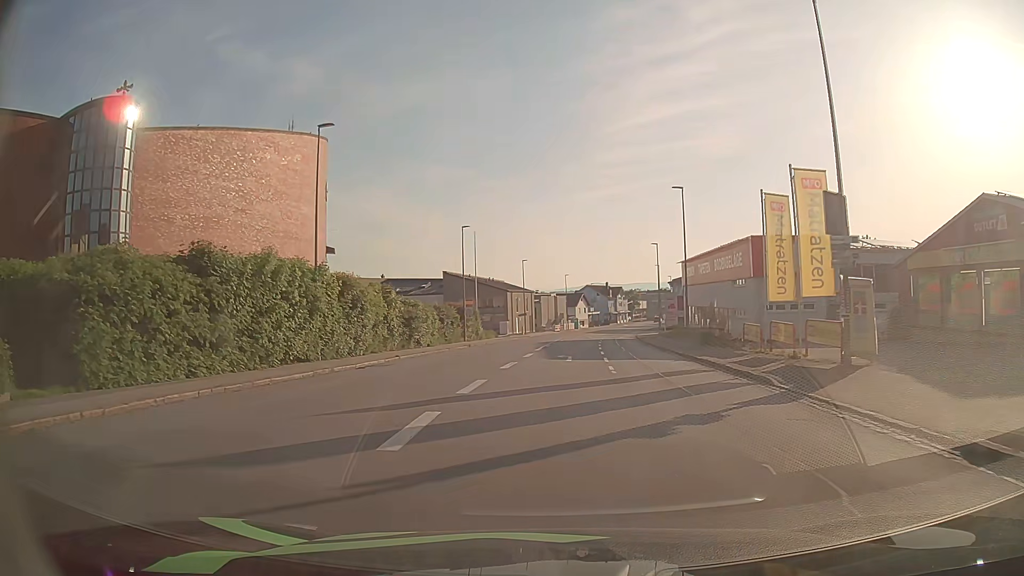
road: tertiary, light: Day
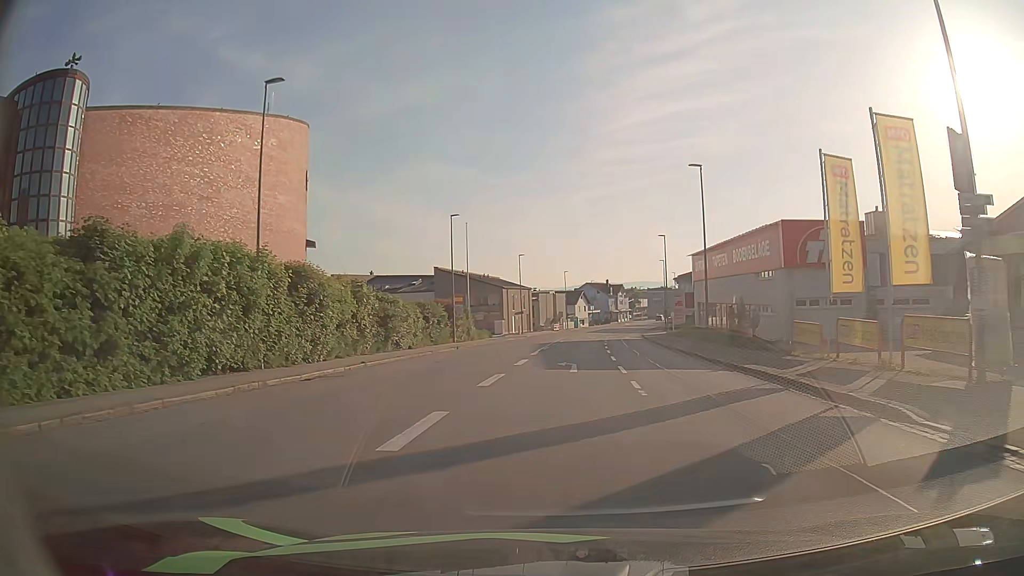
(0.0, +6.1) m; 0°
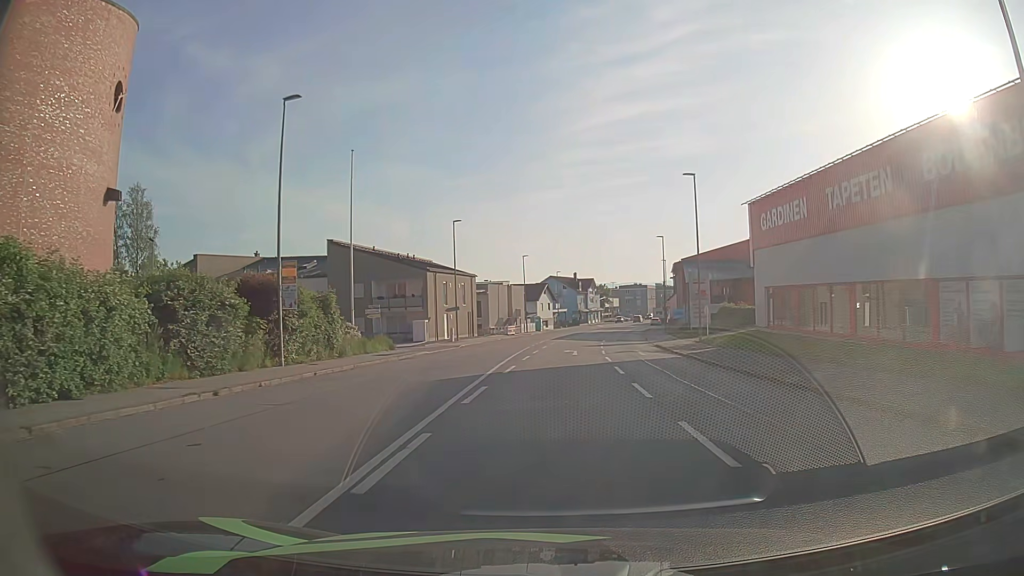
(+0.7, +30.2) m; +3°
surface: asphalt
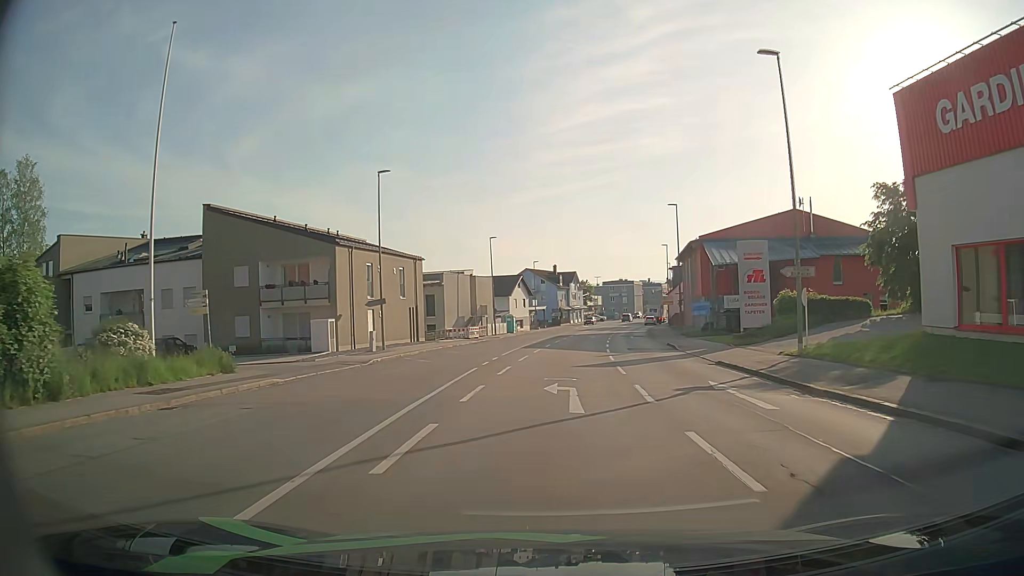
(+0.5, +19.5) m; +2°
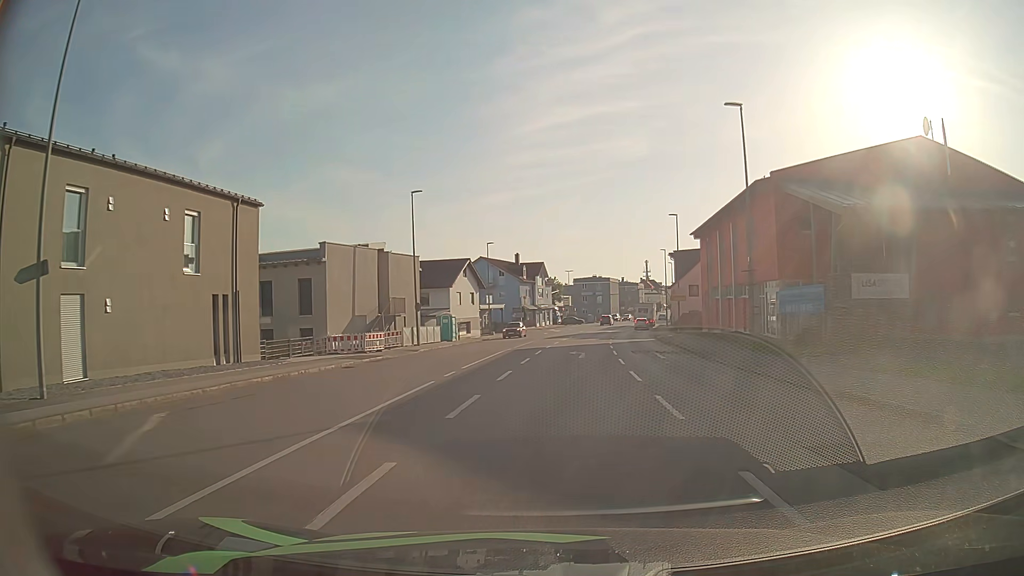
(+0.7, +26.3) m; +3°
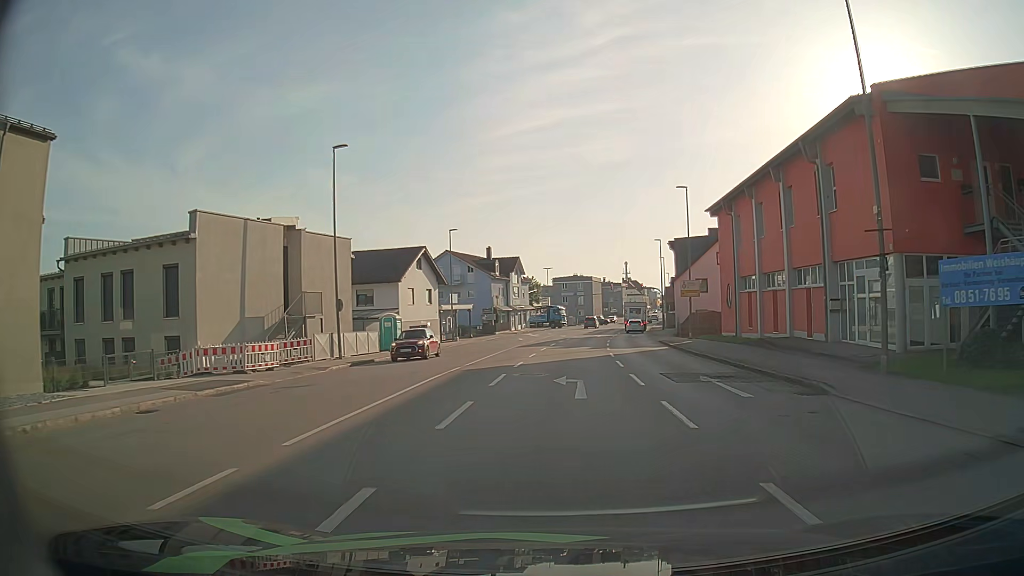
(+0.2, +13.0) m; +2°
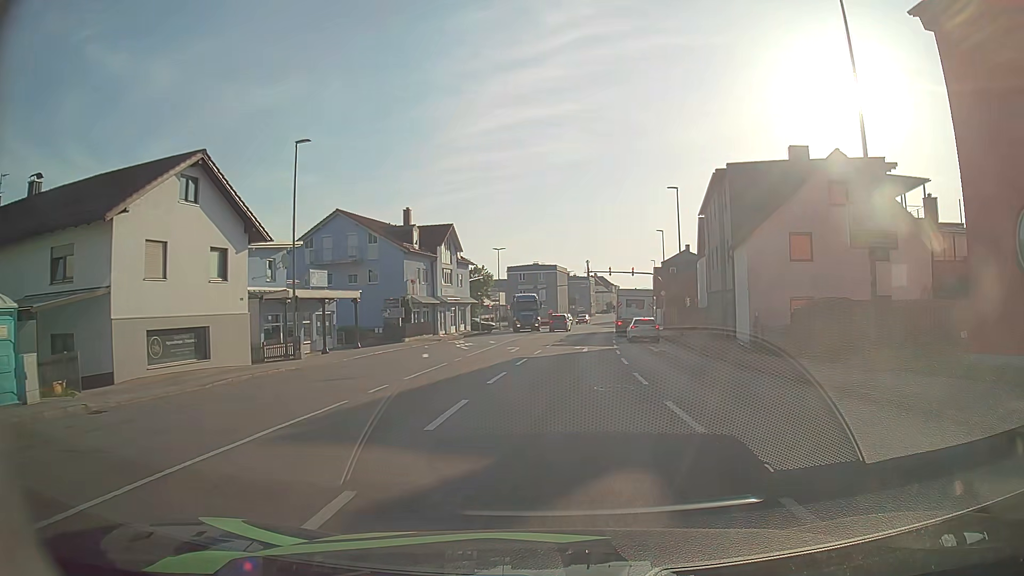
(+0.9, +30.6) m; +3°
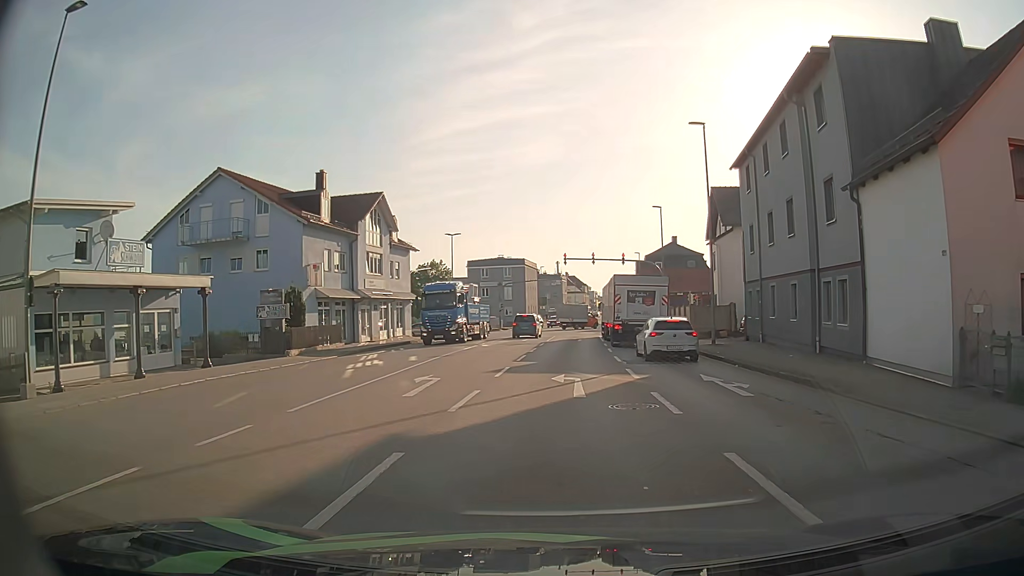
(+0.4, +16.3) m; +3°
(0, +10) (0, +20) (+1, +30) (+1, +40) (+2, +50) (+2, +60) (+1, +70) (-7, +76) (-17, +77) (-27, +78) m
